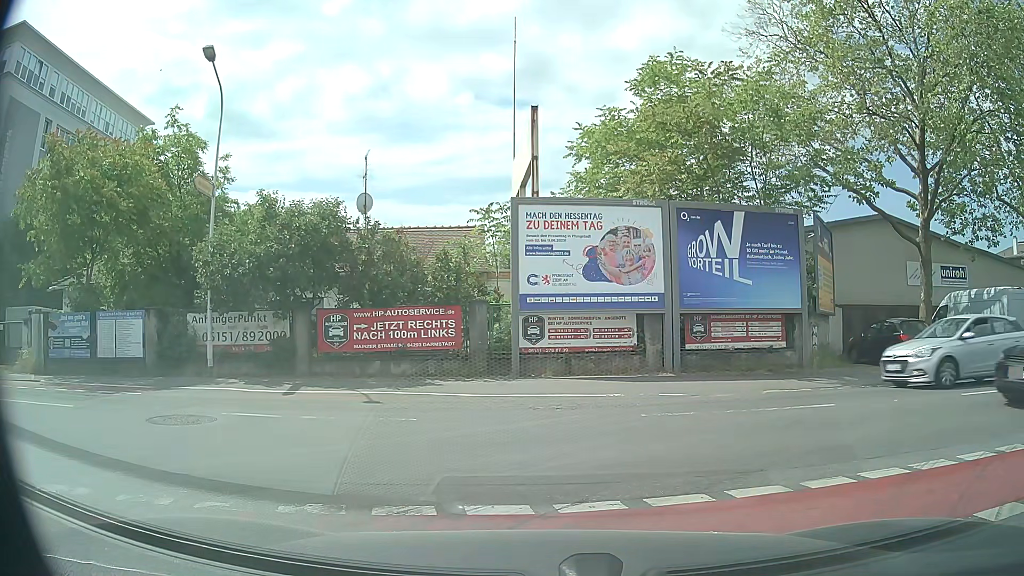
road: tertiary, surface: asphalt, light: Day
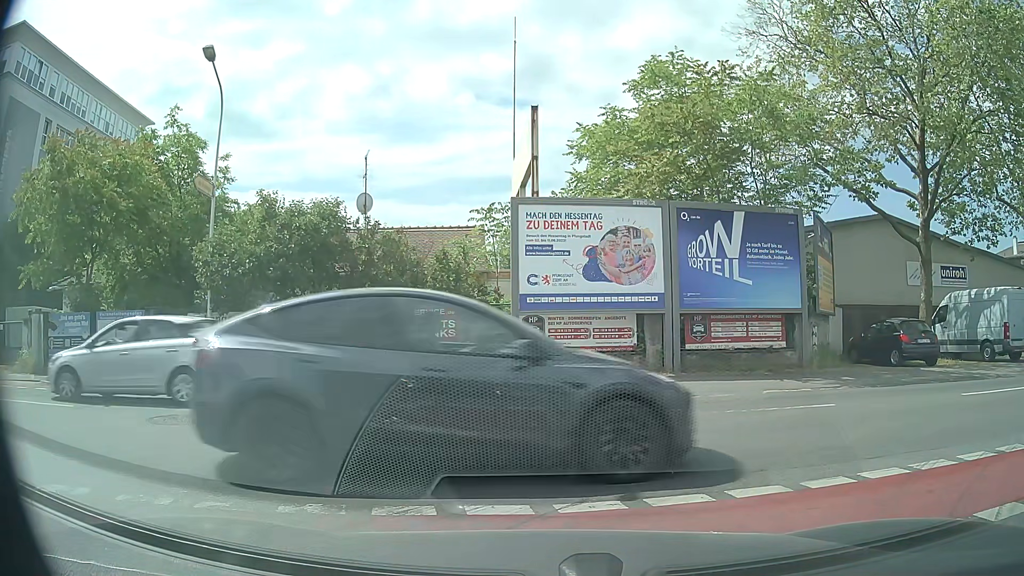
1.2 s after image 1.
(0.0, 0.0) m; 0°
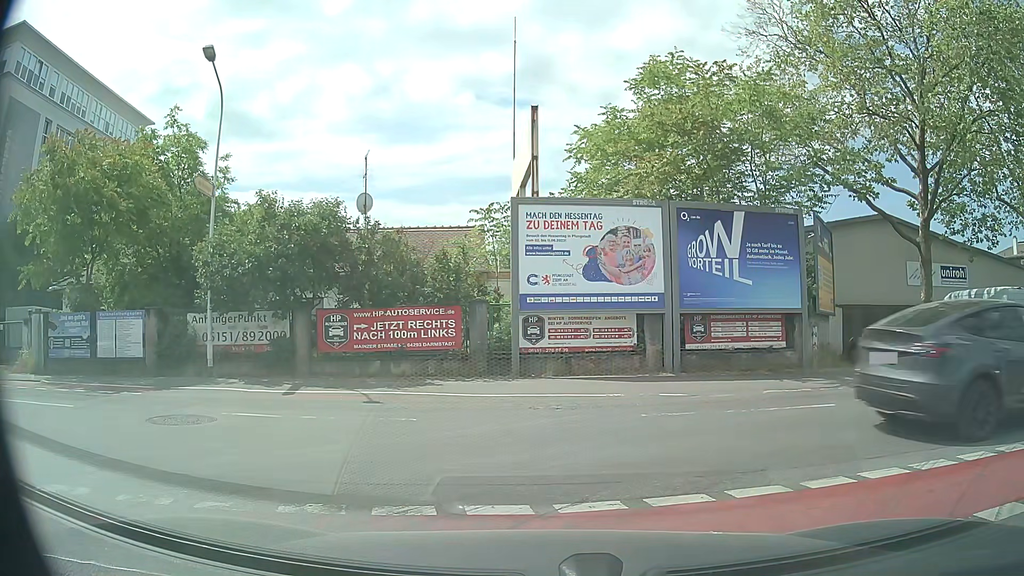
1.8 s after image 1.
(0.0, 0.0) m; 0°
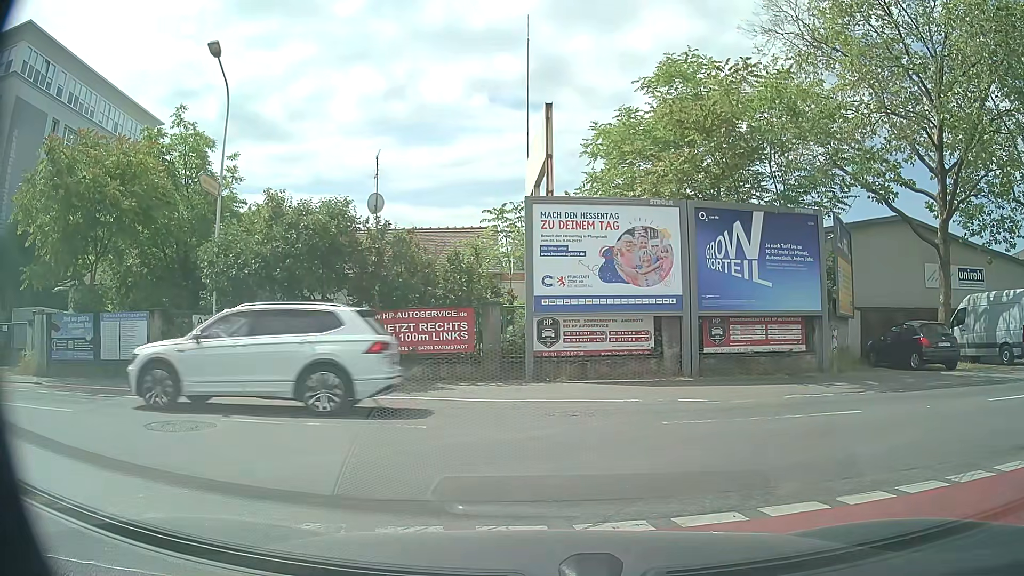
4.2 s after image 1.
(0.0, +0.4) m; 0°
